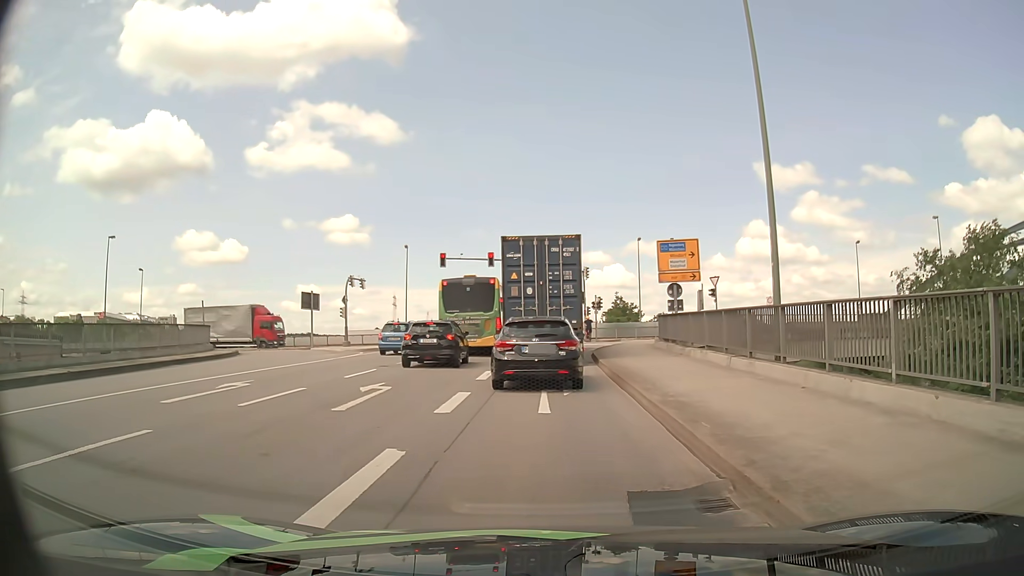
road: primary_link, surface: asphalt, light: Day
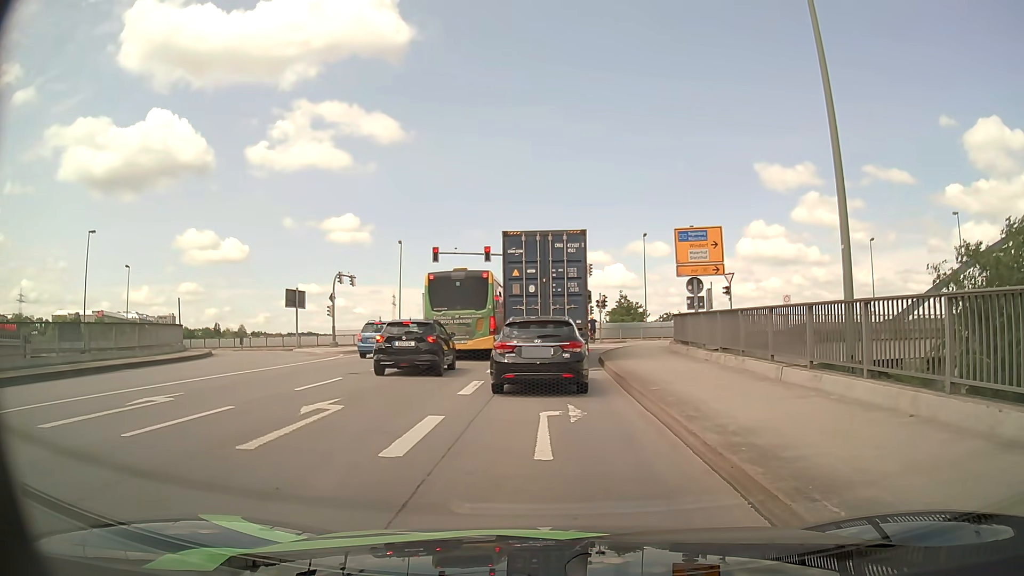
(0.0, +3.4) m; +1°
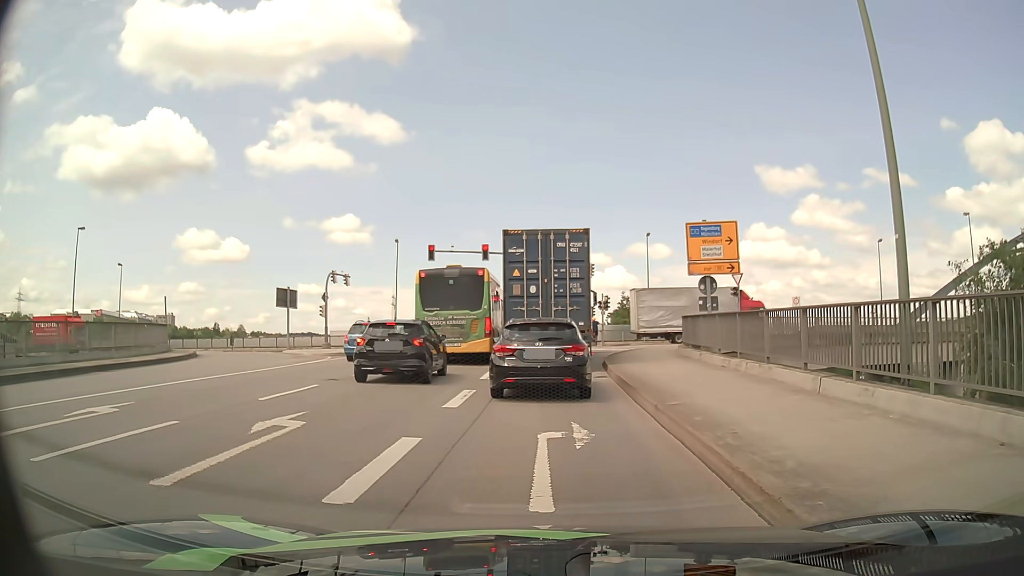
(-0.1, +1.7) m; -2°
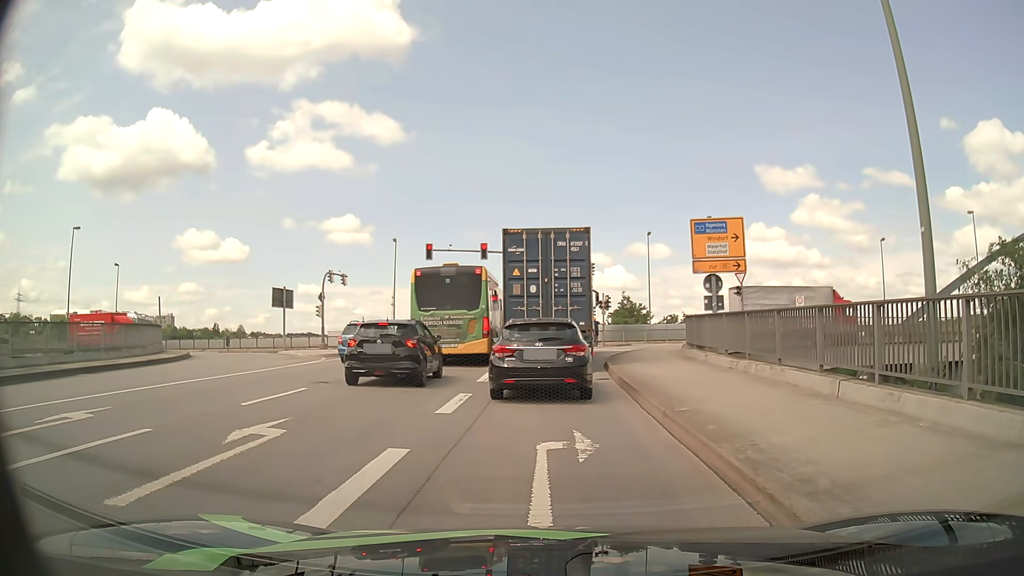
(0.0, +0.7) m; 0°
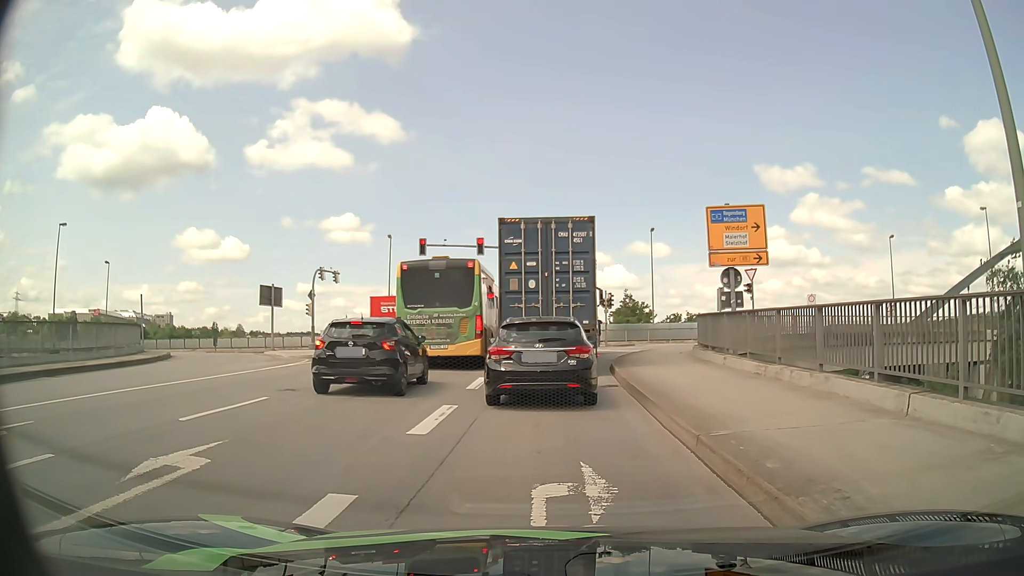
(0.0, +2.0) m; 0°
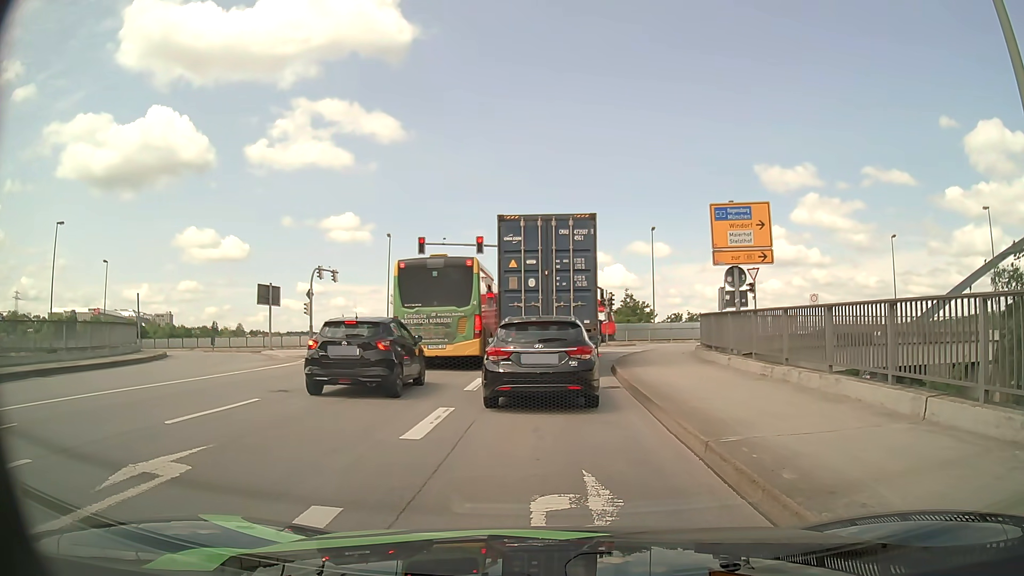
(0.0, +0.4) m; 0°
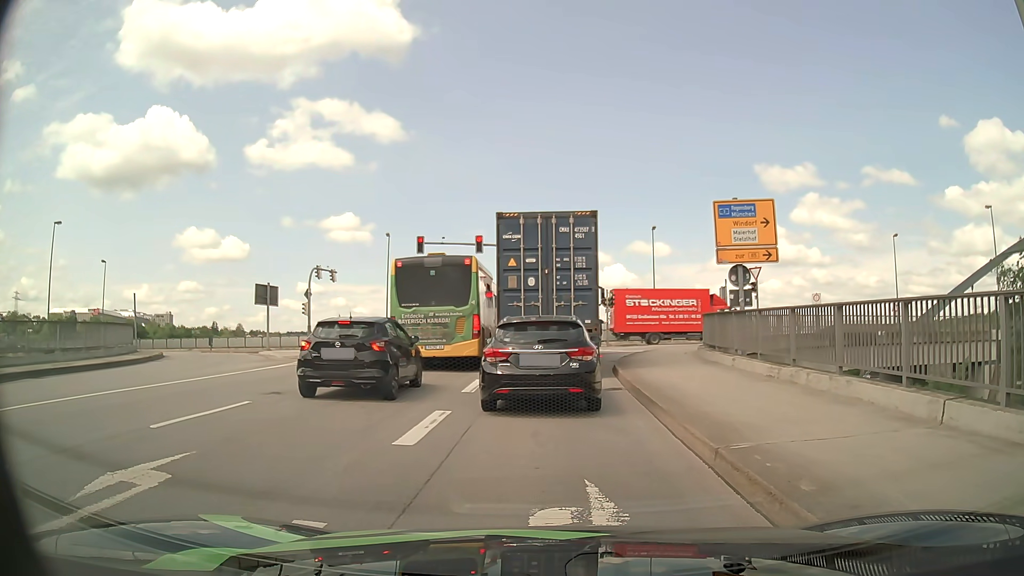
(0.0, +0.4) m; 0°
